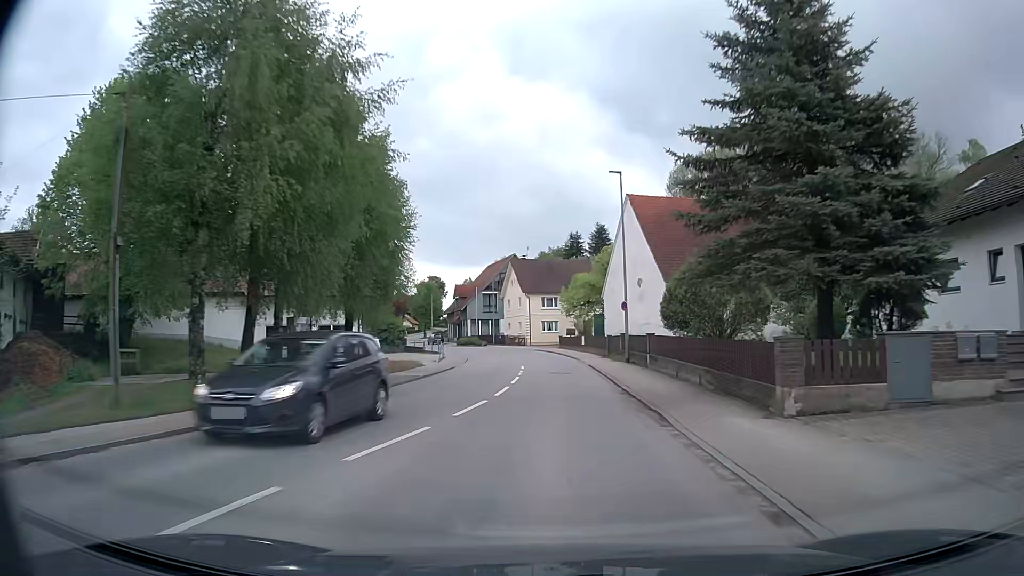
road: secondary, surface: asphalt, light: Day
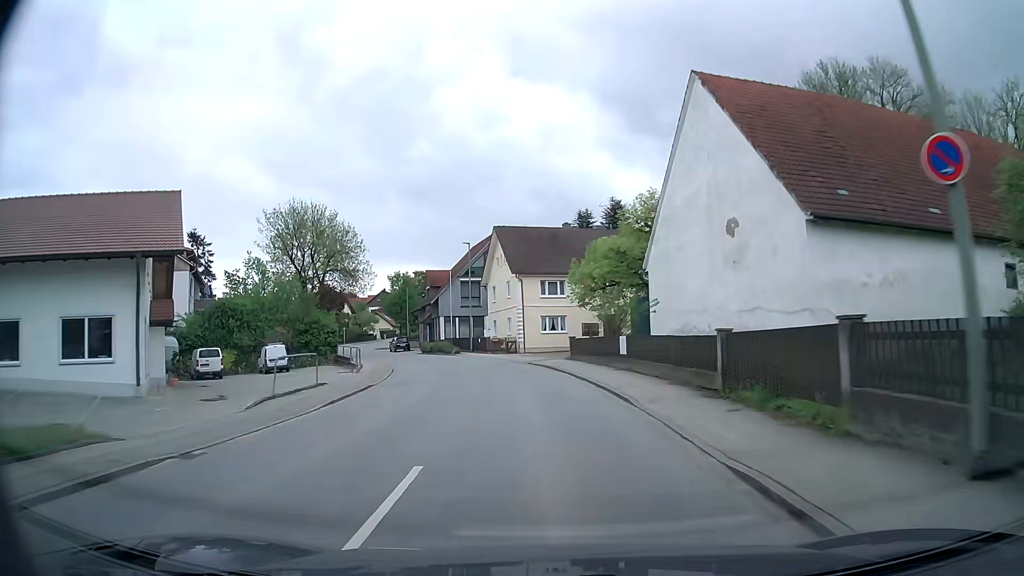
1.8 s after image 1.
(+0.5, +25.6) m; 0°
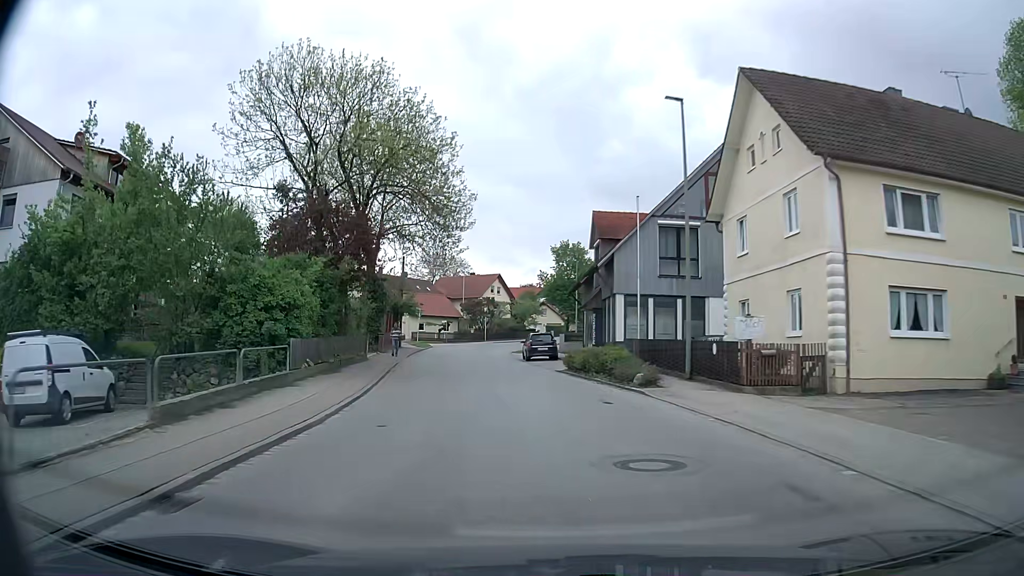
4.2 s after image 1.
(-4.0, +33.5) m; -16°
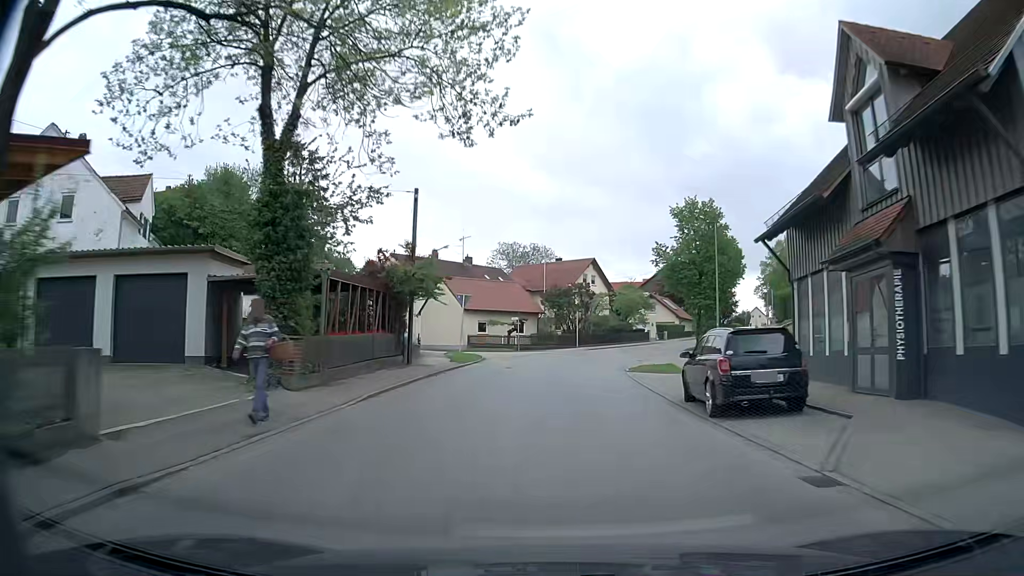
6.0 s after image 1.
(-2.2, +24.7) m; -8°
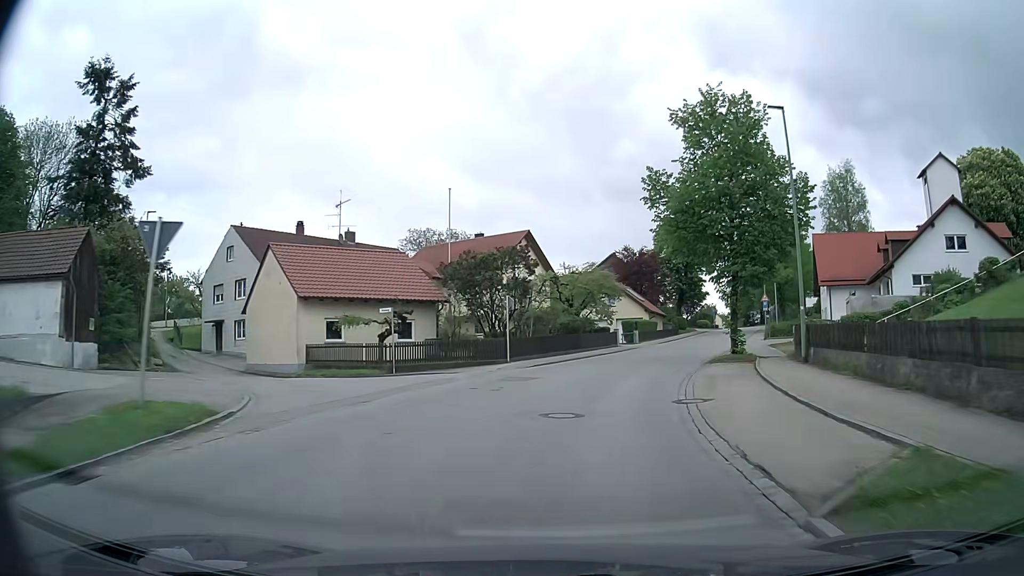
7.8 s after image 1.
(+0.5, +24.1) m; +5°
(0, +10) (+2, +20) (+5, +29) (+8, +39) (+12, +48) (+15, +58) (+19, +67) (+22, +76) (+26, +86) (+29, +95) m
